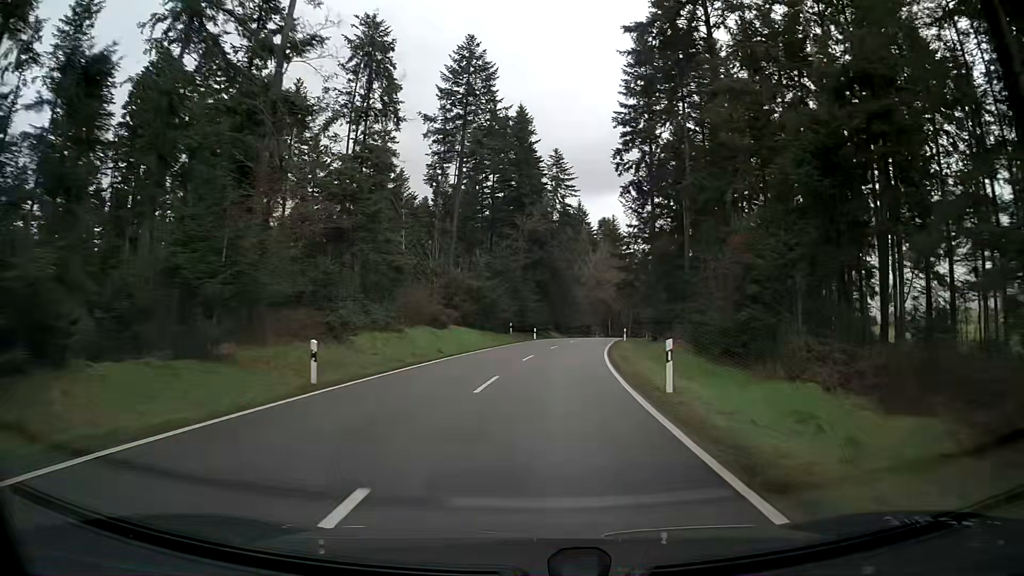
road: tertiary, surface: asphalt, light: Day
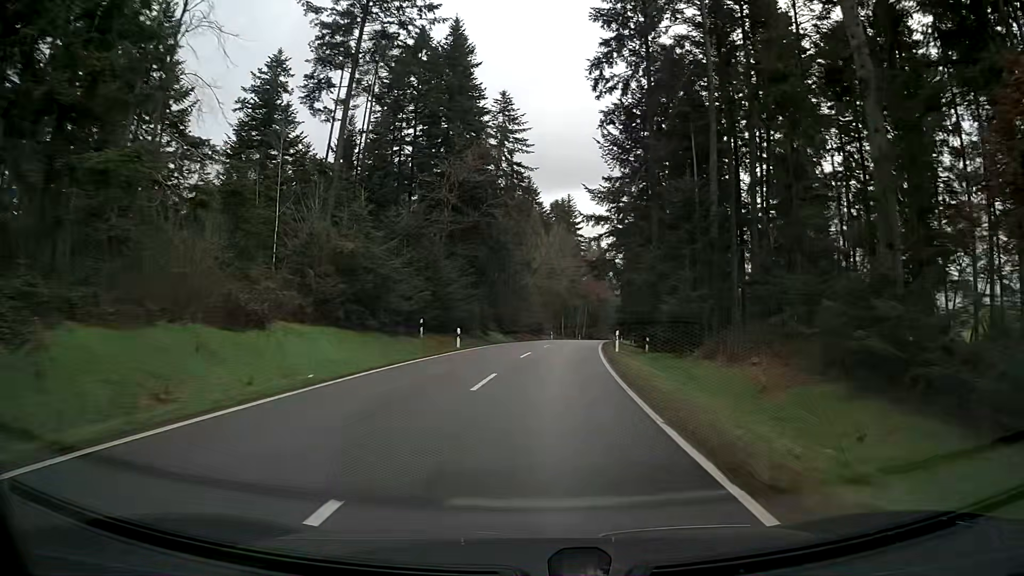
(+1.2, +23.9) m; +5°
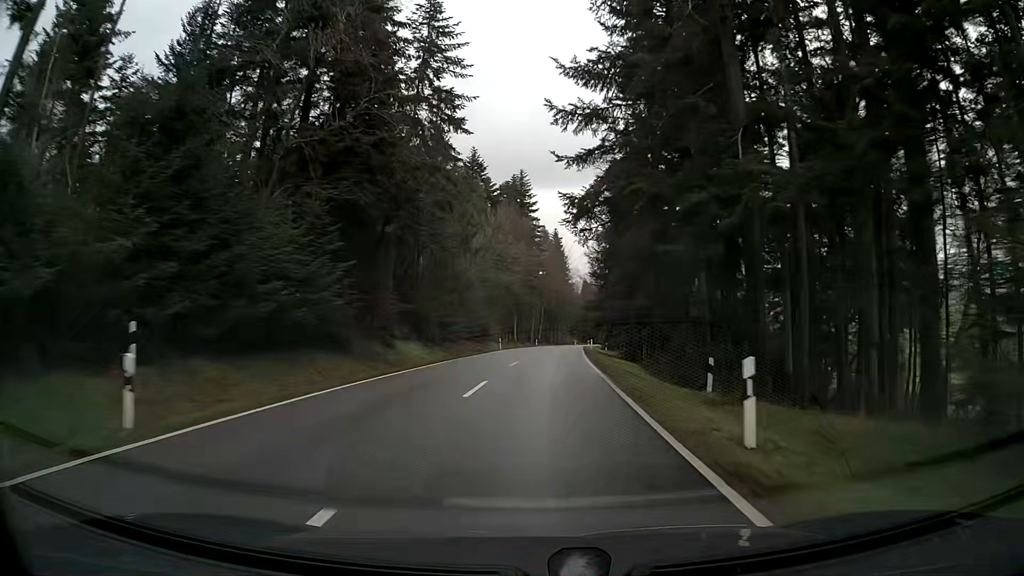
(+0.8, +24.1) m; +3°
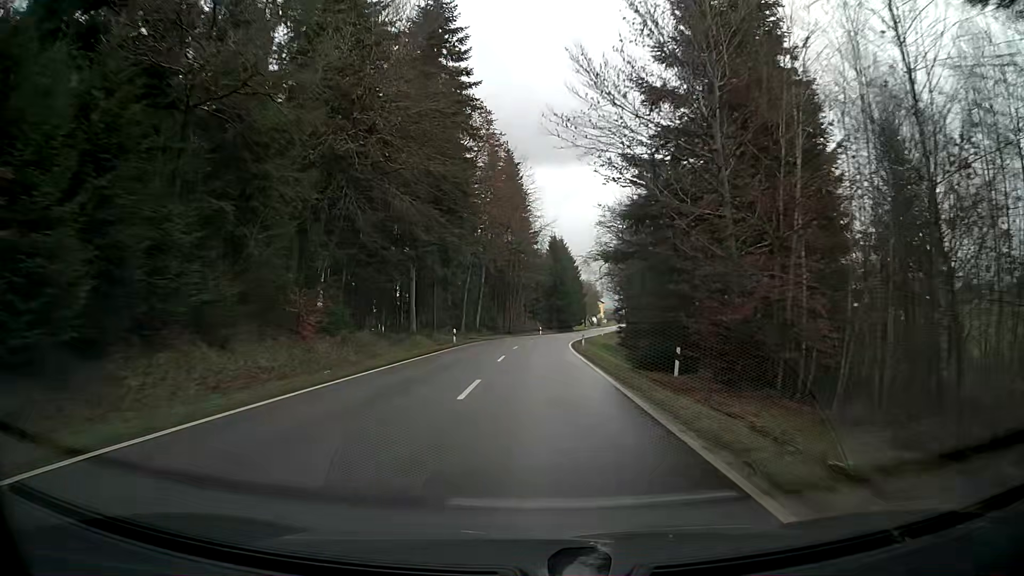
(+2.2, +60.5) m; +3°
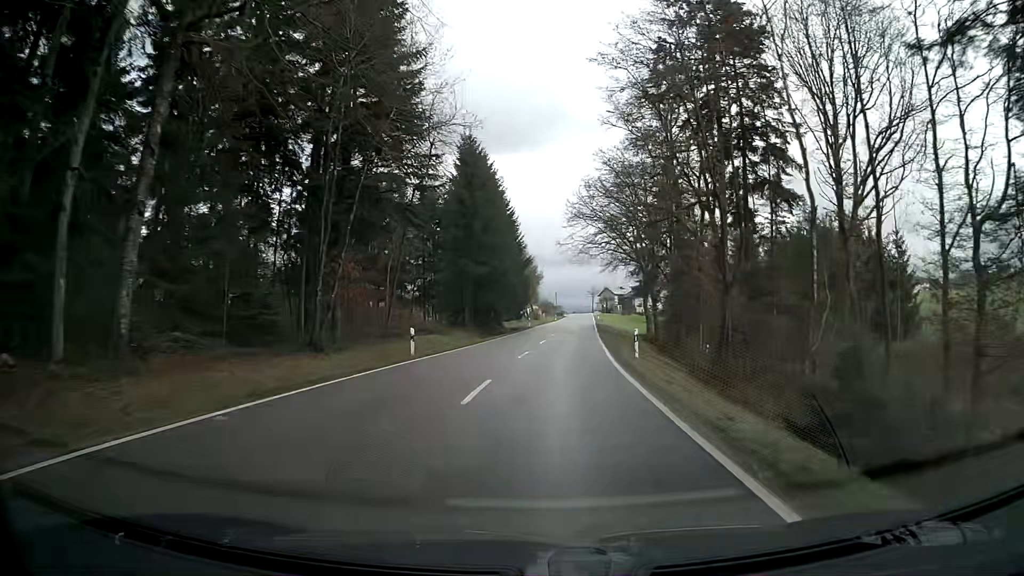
(+3.0, +60.9) m; +8°
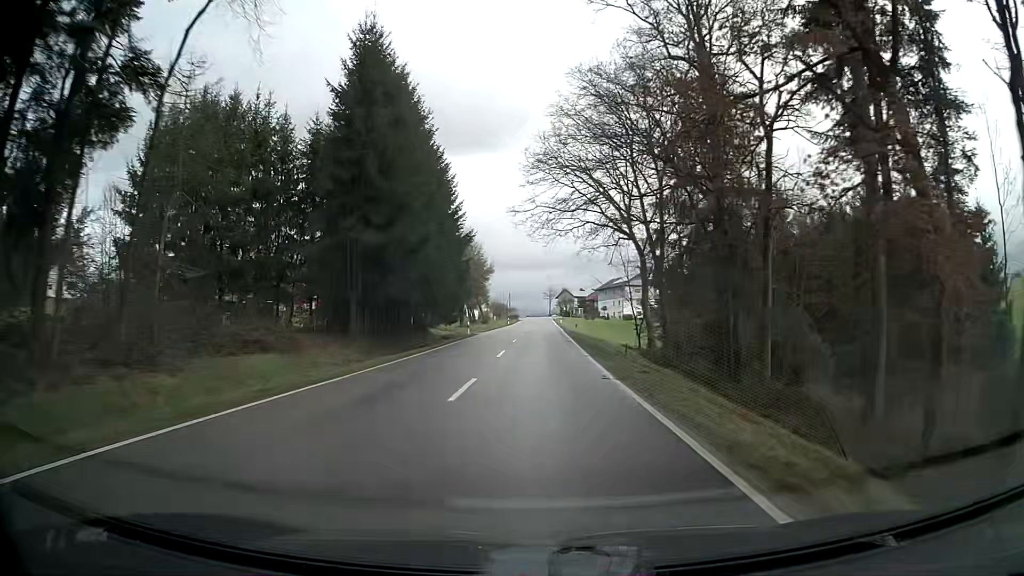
(+0.8, +22.9) m; +3°
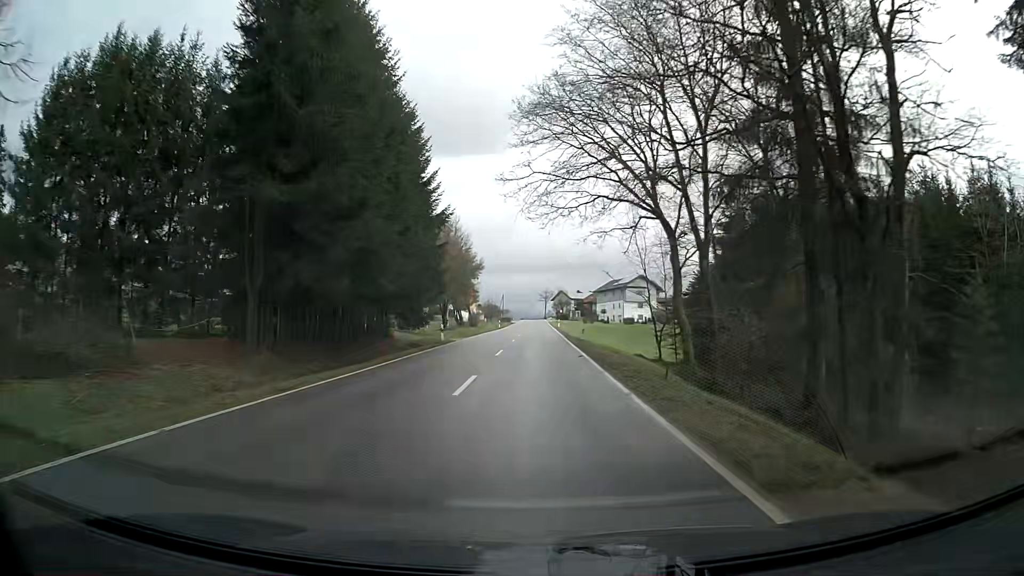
(0.0, +11.3) m; 0°
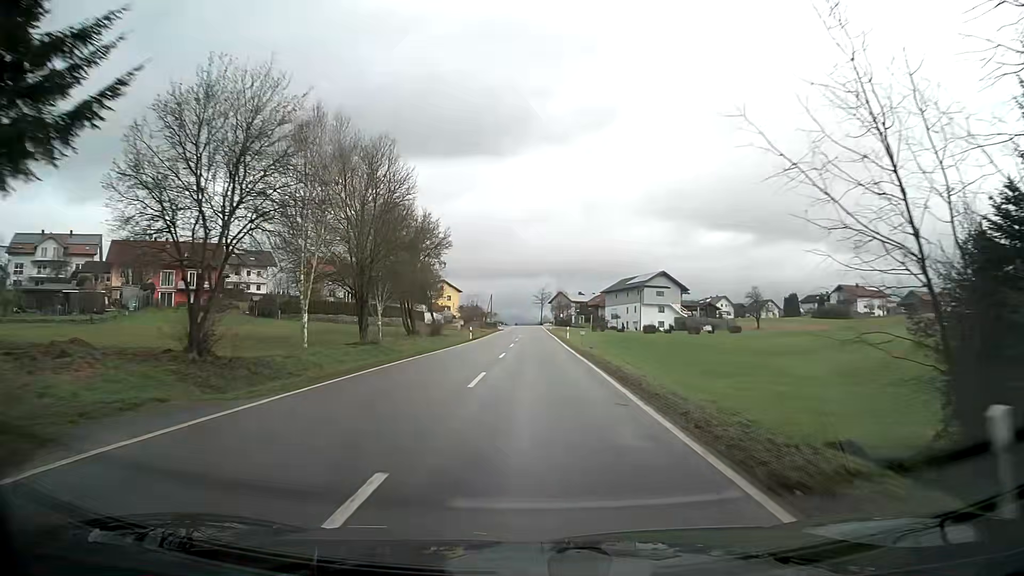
(+0.1, +33.7) m; +1°
(0, +10) (0, +20) (0, +30) (0, +40) (0, +50) (0, +60) (0, +70) (0, +80) (0, +90) (0, +100) m
